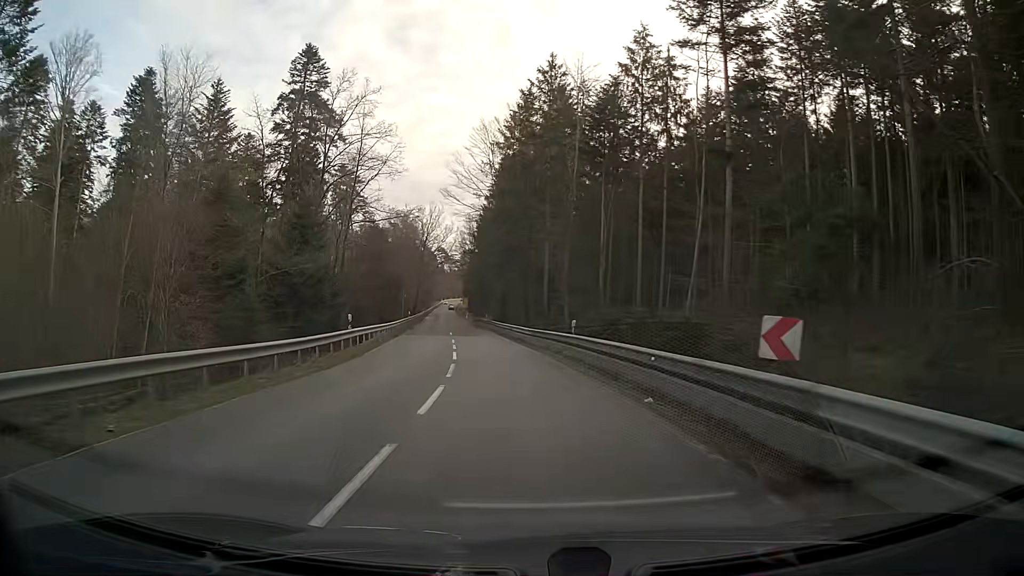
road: secondary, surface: asphalt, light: Day
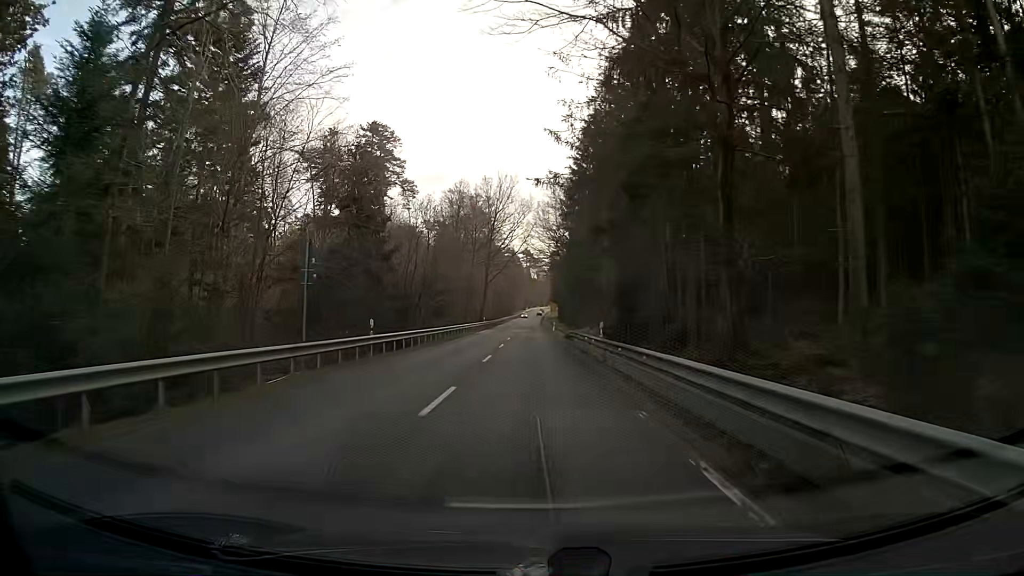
(-3.7, +46.5) m; -7°
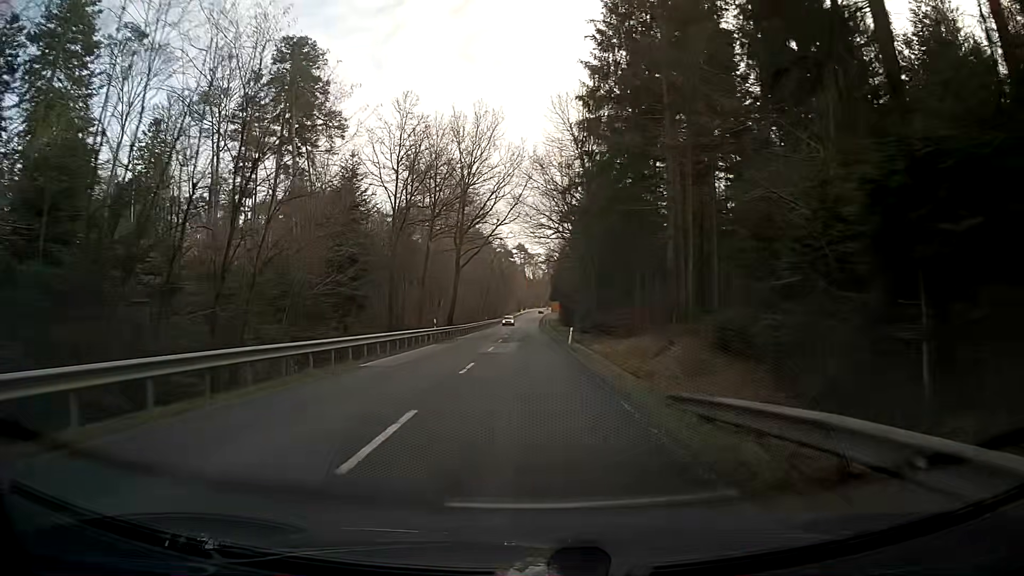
(+0.4, +38.3) m; +1°
